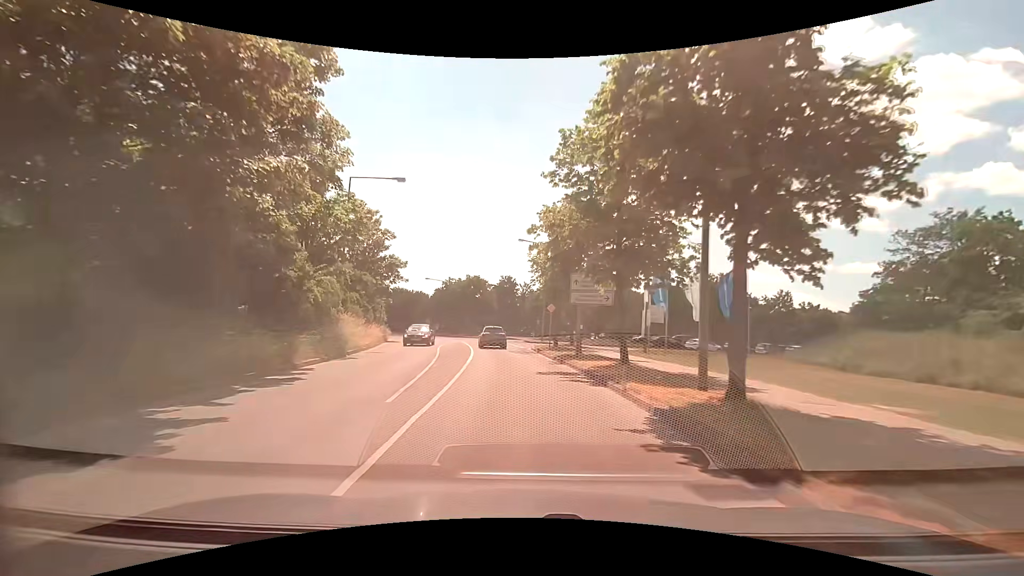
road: tertiary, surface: asphalt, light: Day
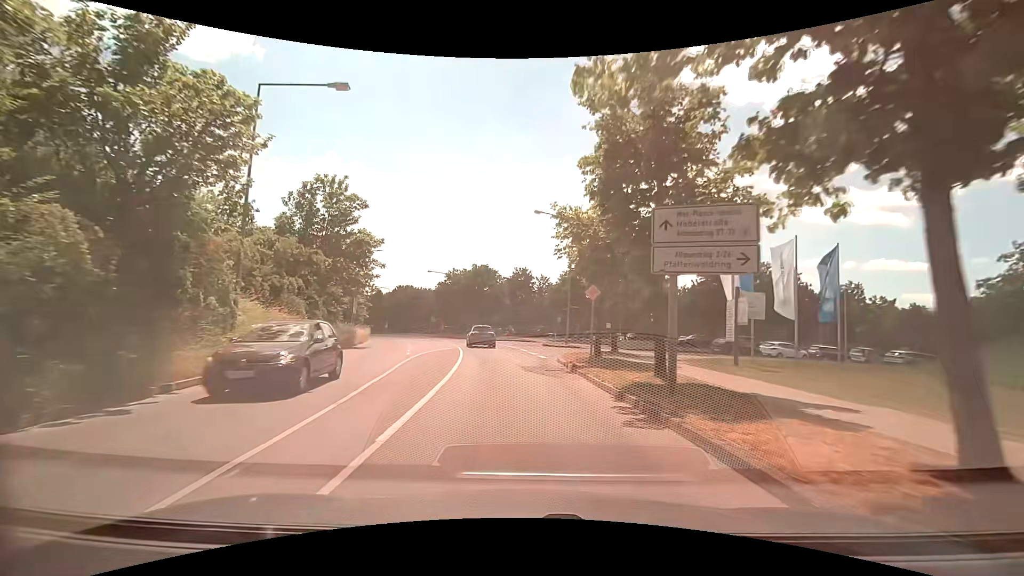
(-0.2, +12.5) m; -1°
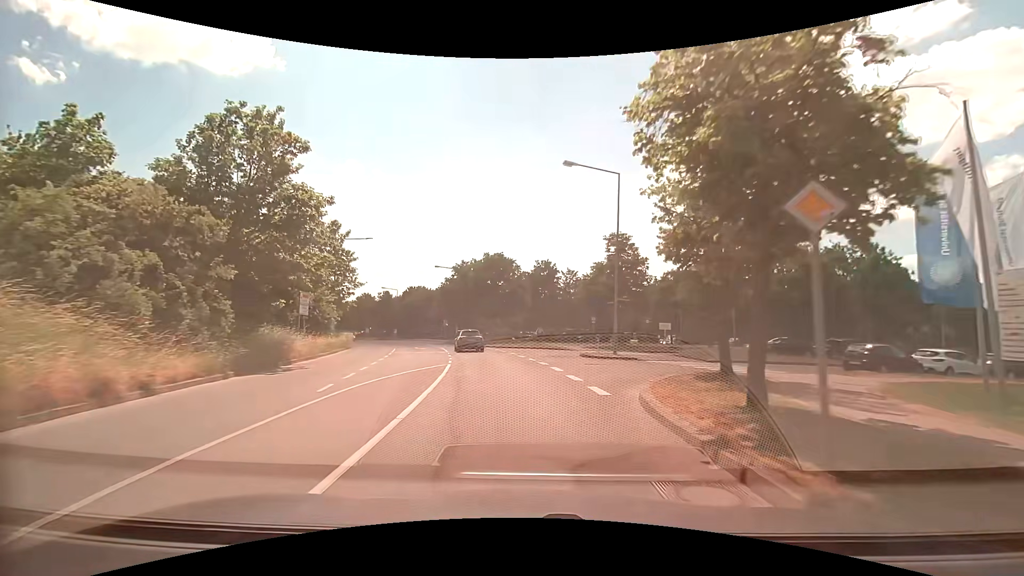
(-0.5, +12.2) m; -4°
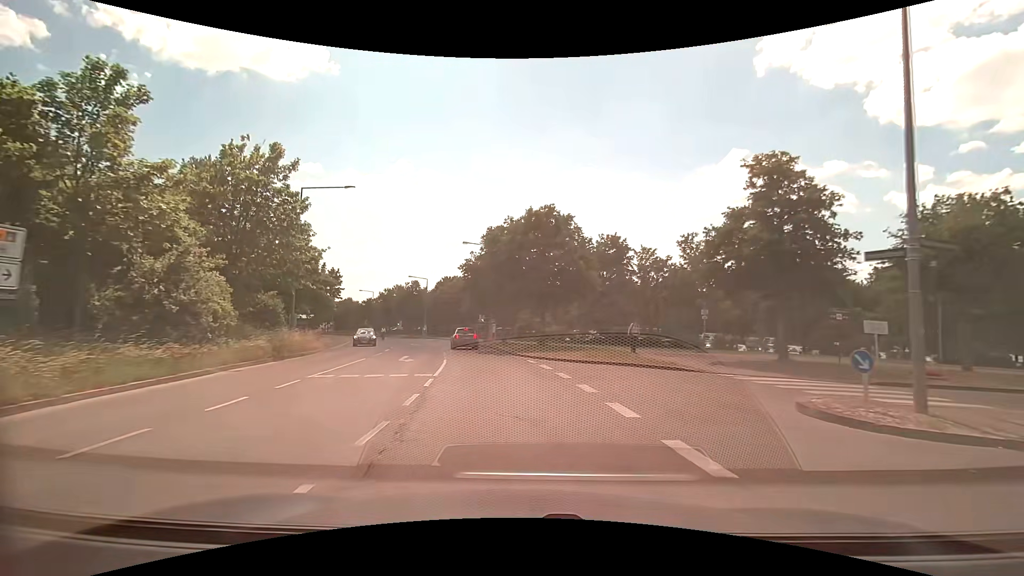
(-0.7, +18.0) m; -5°
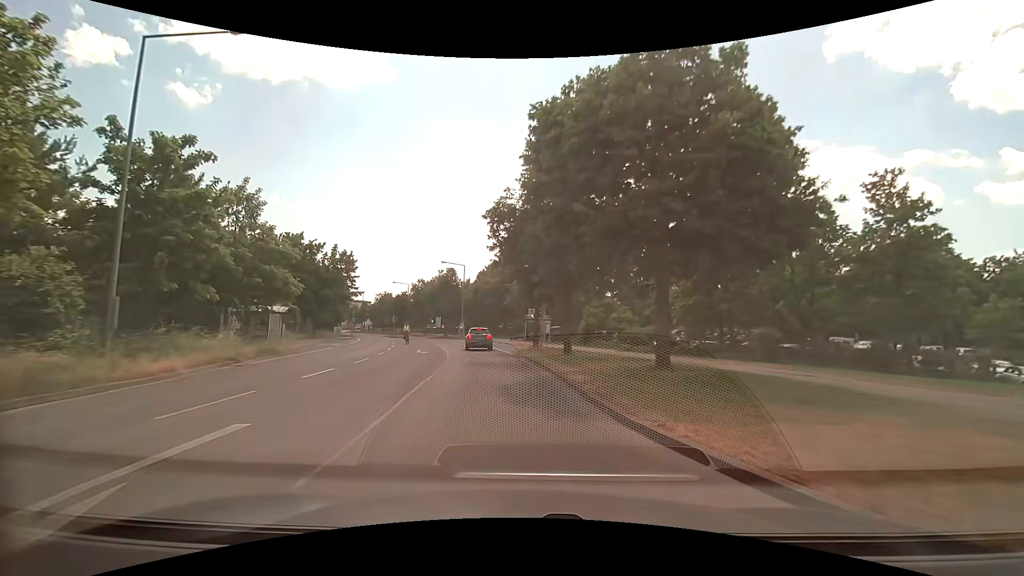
(-1.0, +18.0) m; -6°
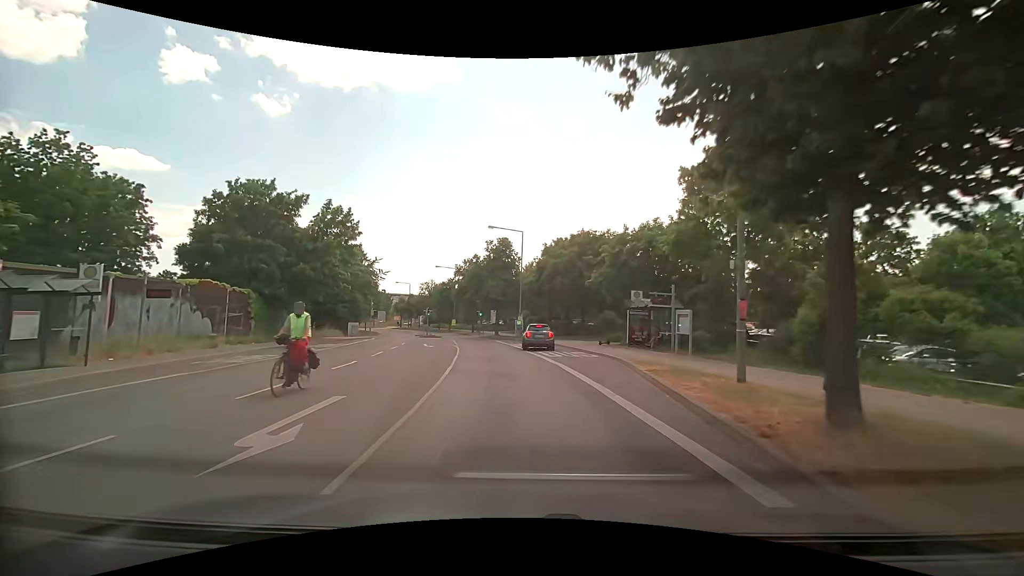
(-1.8, +23.2) m; -8°
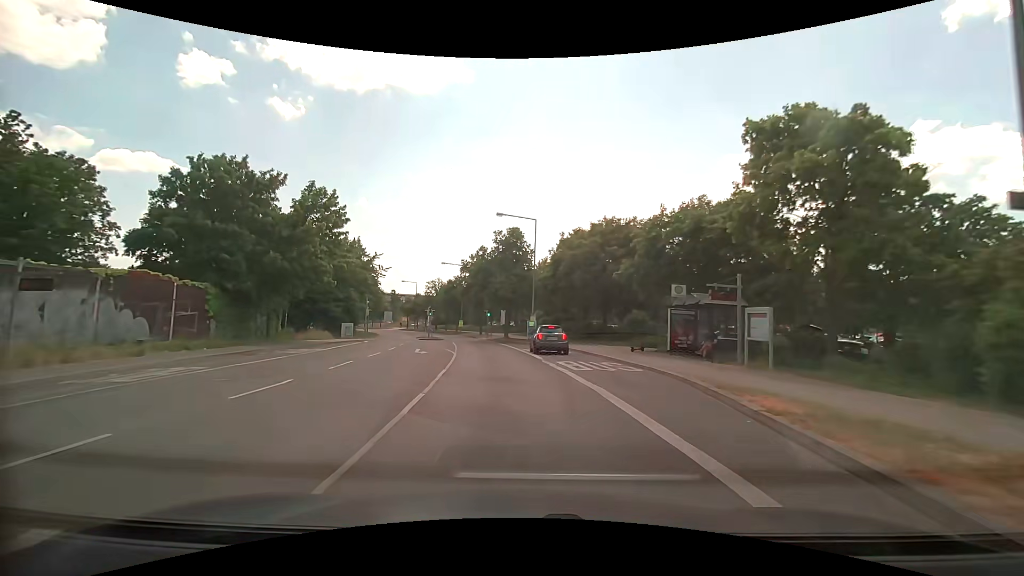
(0.0, +6.1) m; -1°
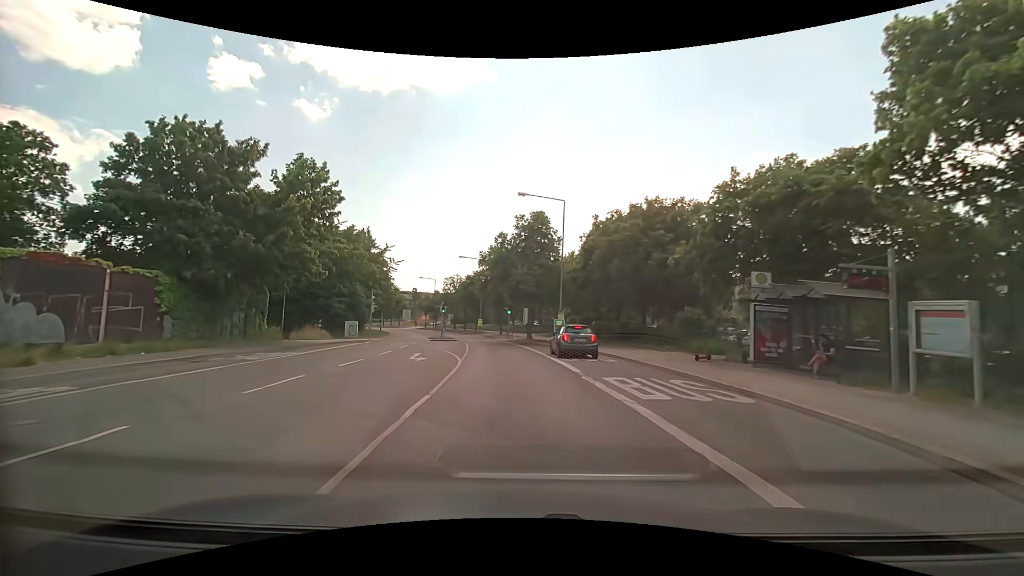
(-0.1, +6.1) m; -2°
(0, +10) (-1, +20) (-2, +30) (-3, +40) (-5, +50) (-7, +59) (-10, +69) (-13, +79) (-16, +88) (-20, +97) m
